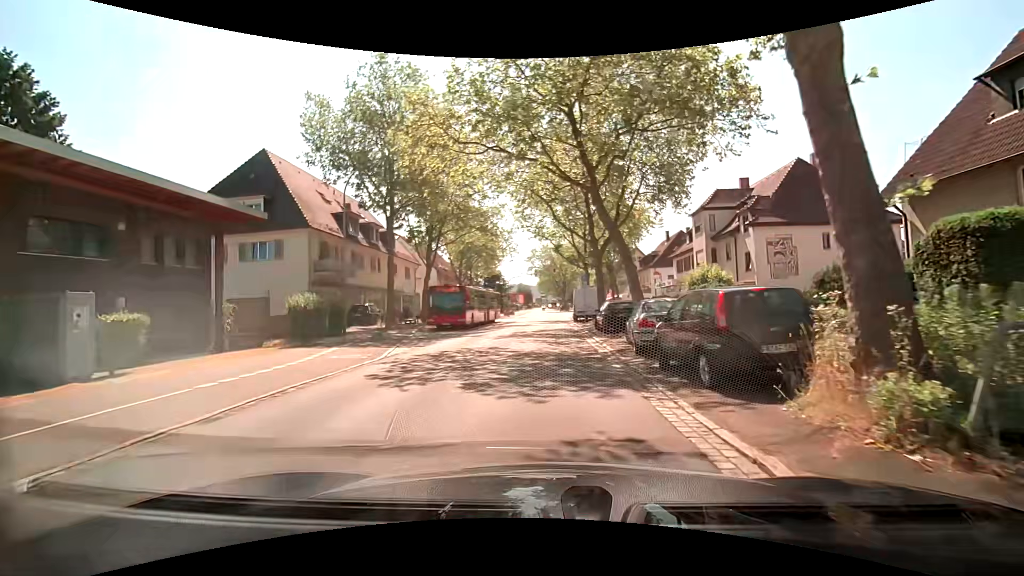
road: secondary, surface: asphalt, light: Day
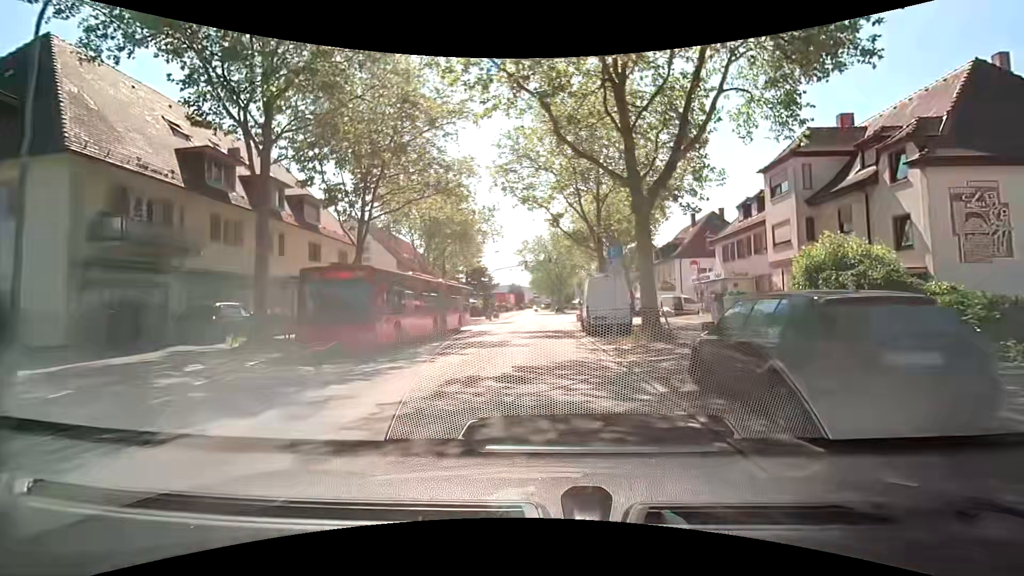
(+0.1, +16.3) m; +1°
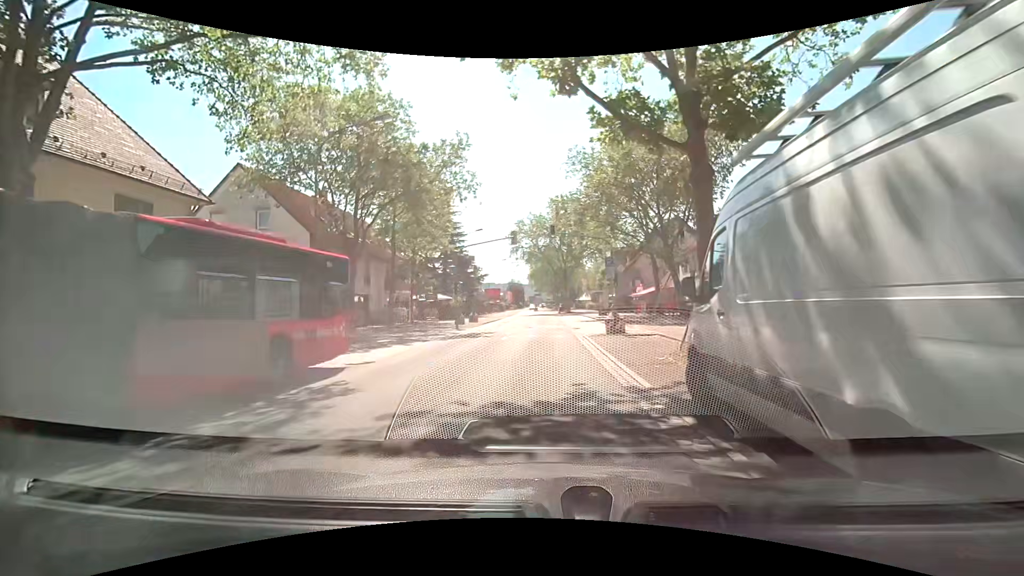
(+0.3, +20.2) m; +1°
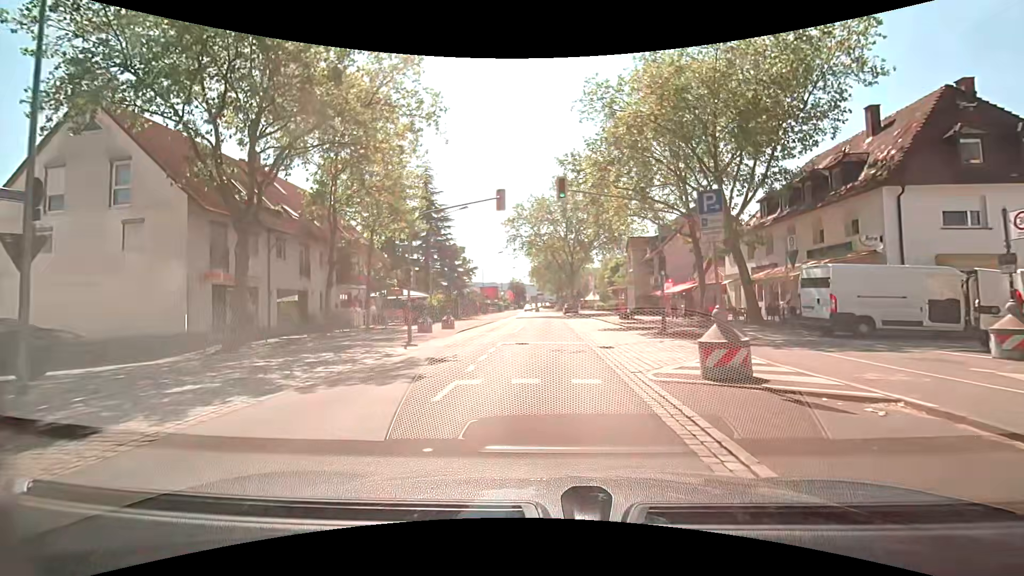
(-0.1, +12.2) m; +1°
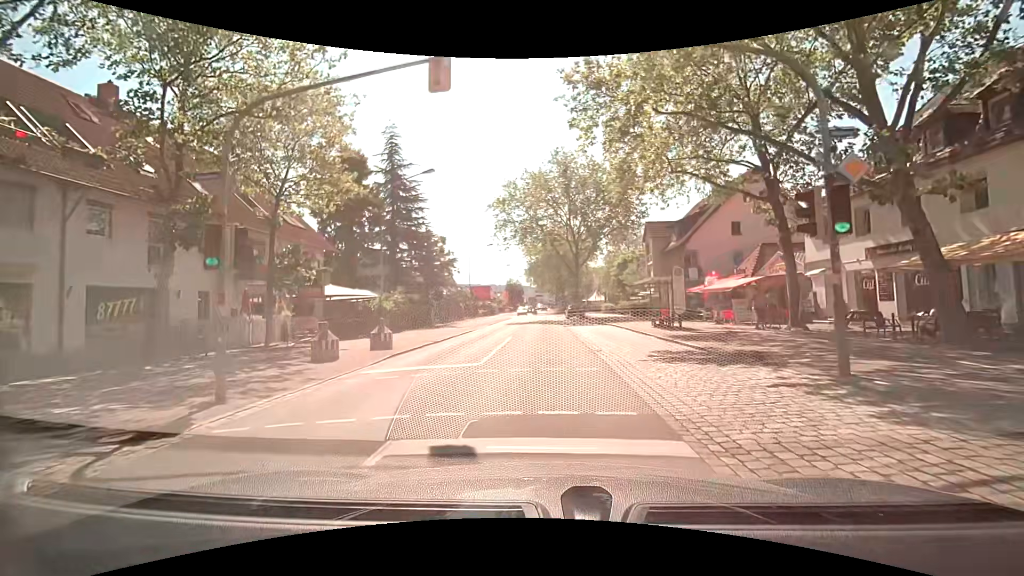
(-0.2, +12.4) m; -1°
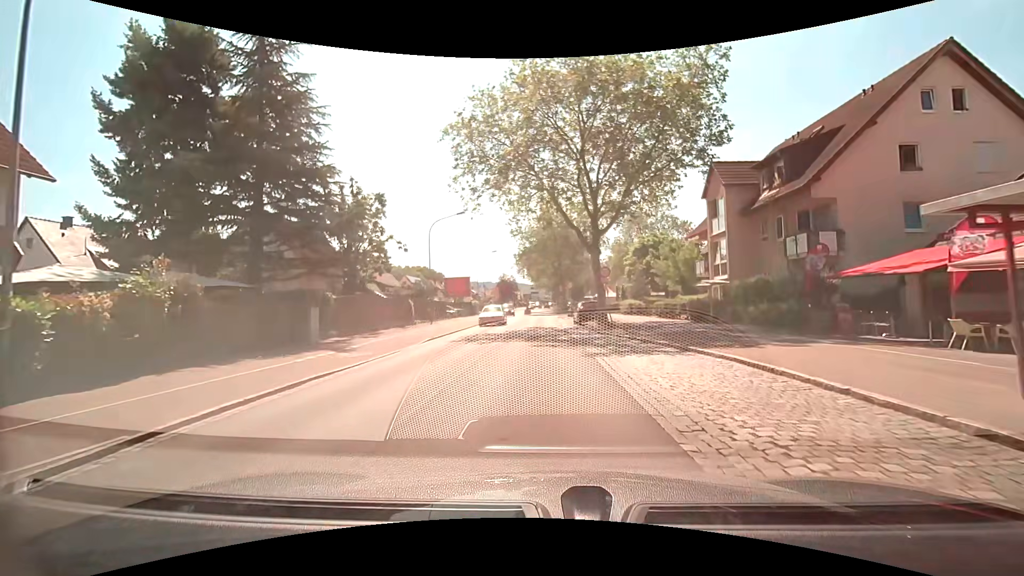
(-0.1, +20.9) m; 0°
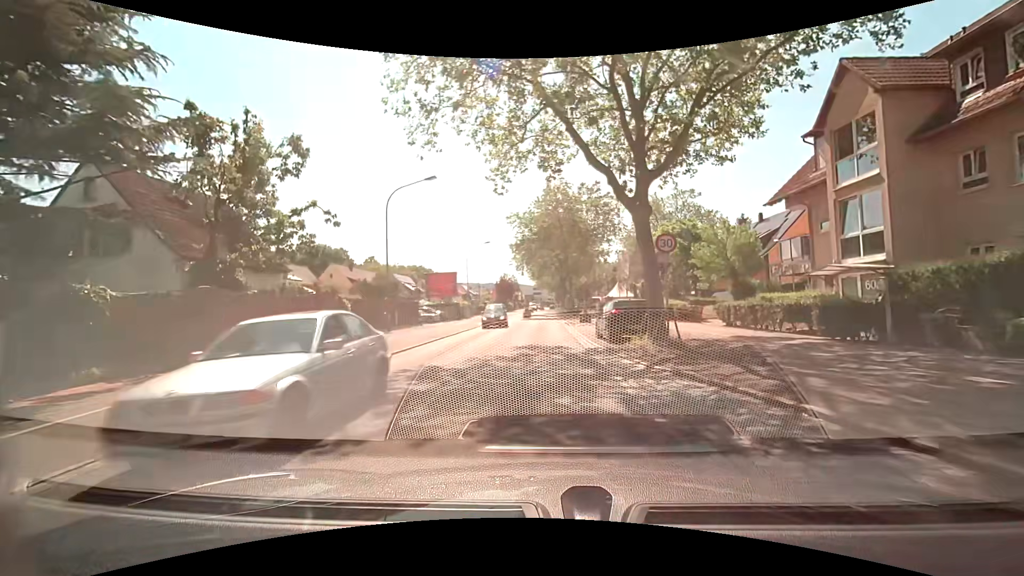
(0.0, +12.9) m; 0°
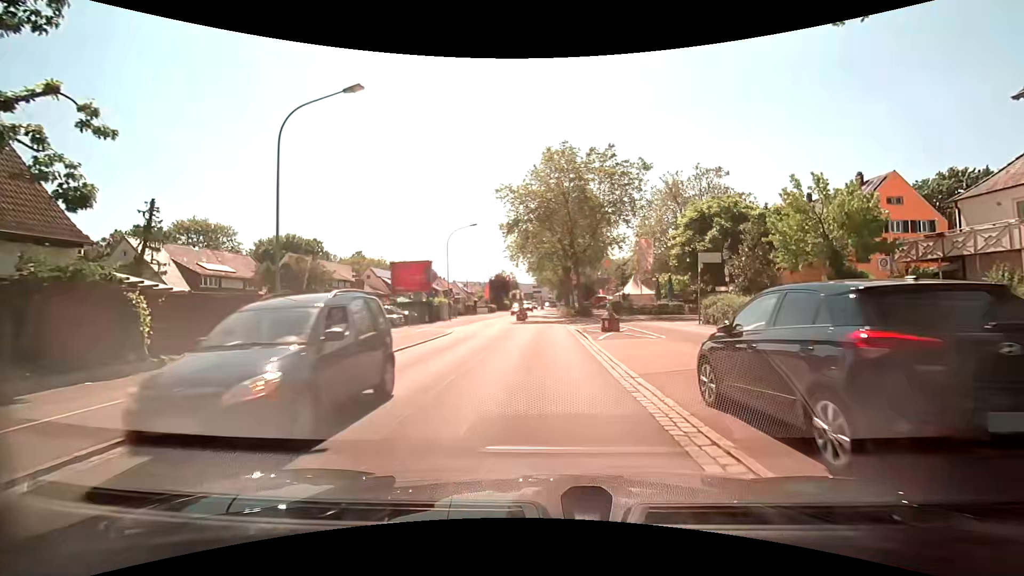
(-0.1, +13.2) m; -1°
(0, +10) (0, +20) (0, +30) (+1, +40) (+1, +50) (+1, +60) (+1, +70) (+1, +80) (+1, +90) (+2, +100) m
